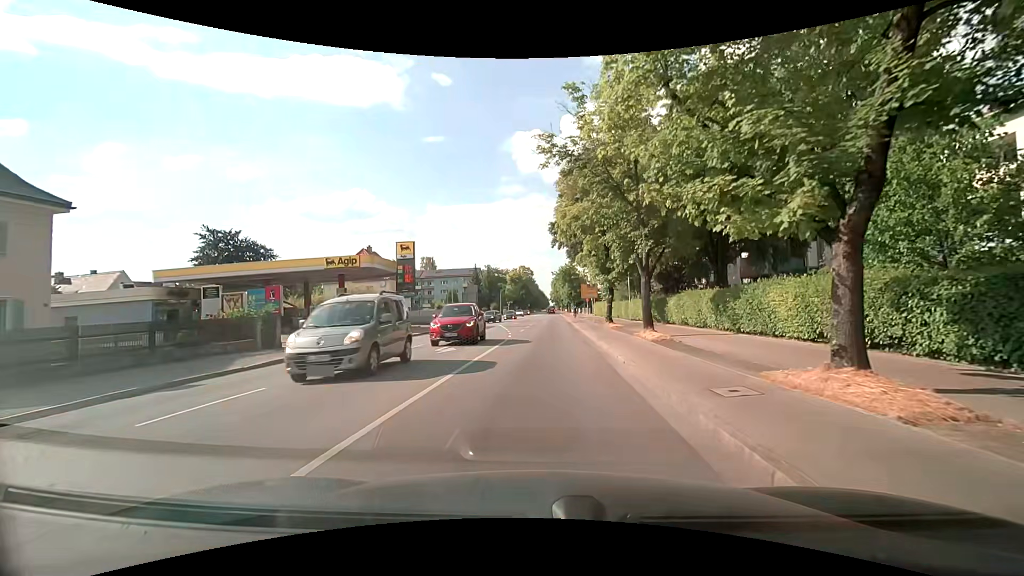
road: secondary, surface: asphalt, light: Day
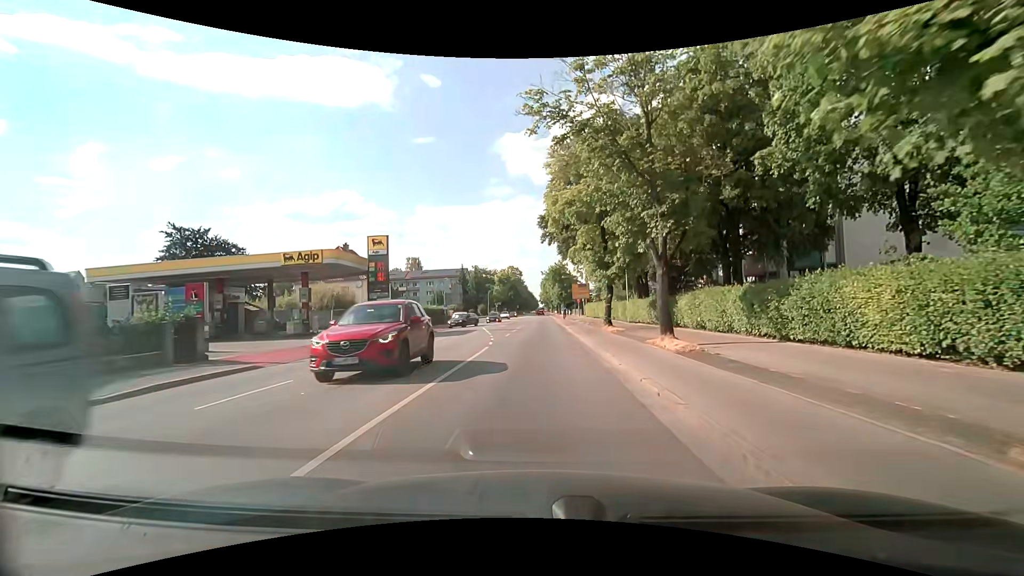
(+0.1, +4.6) m; +1°
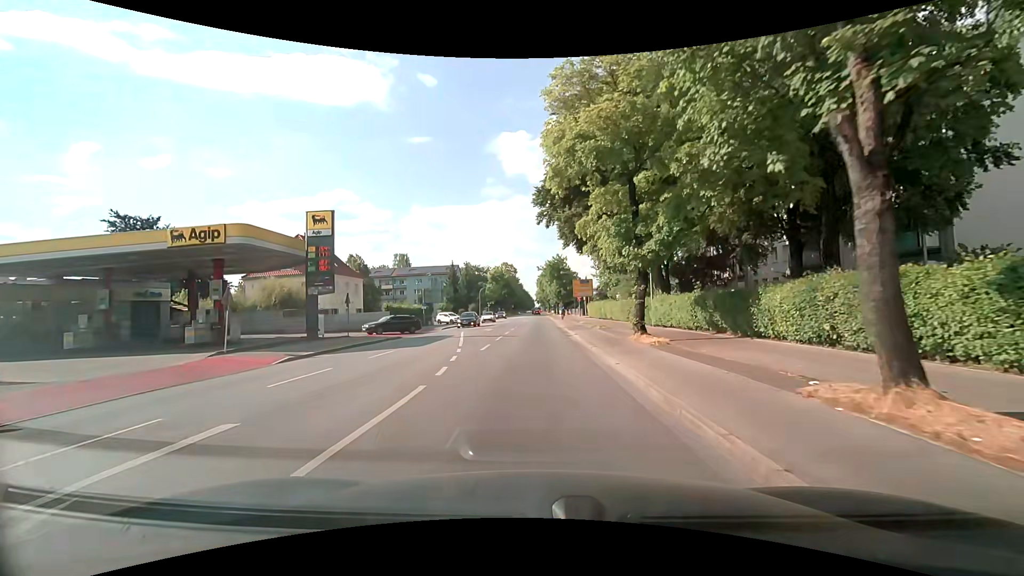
(+0.1, +10.0) m; 0°
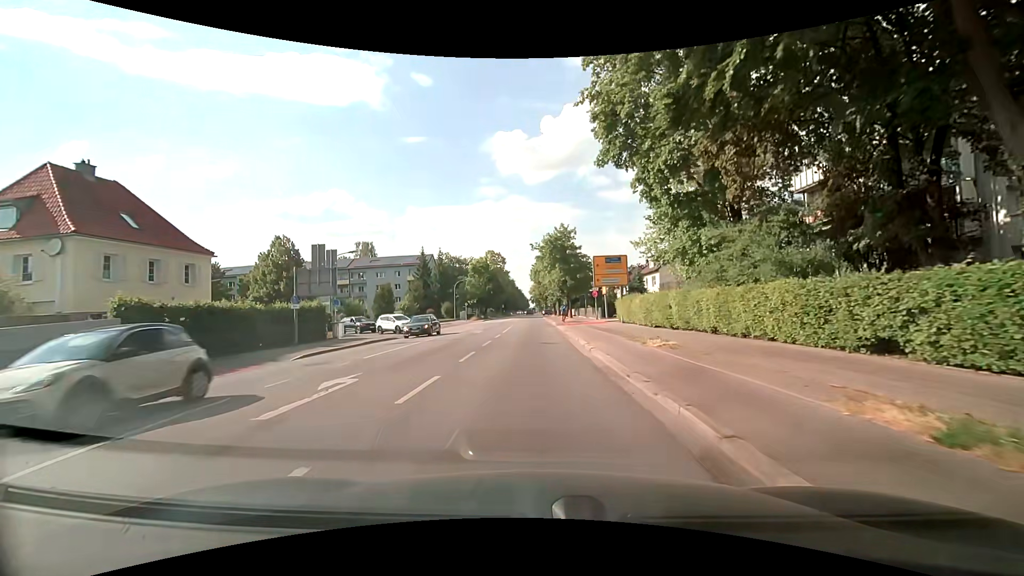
(+0.2, +28.3) m; +1°
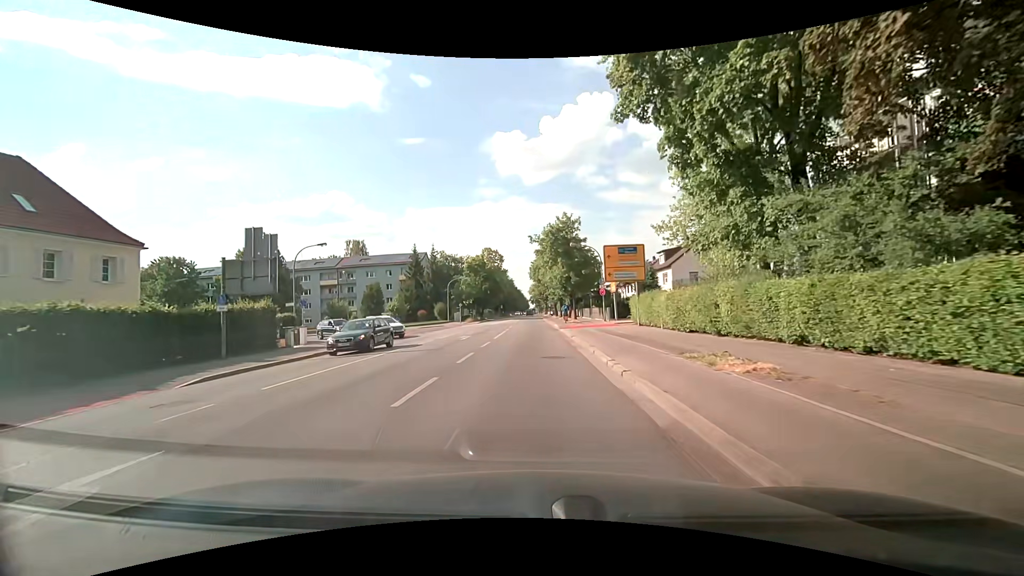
(0.0, +6.2) m; 0°
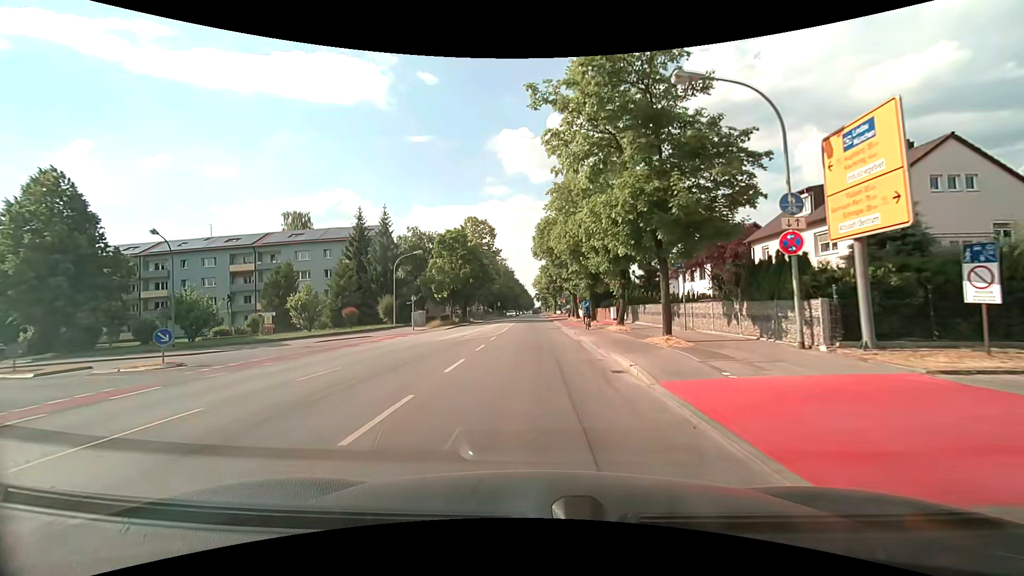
(-0.1, +32.4) m; -1°
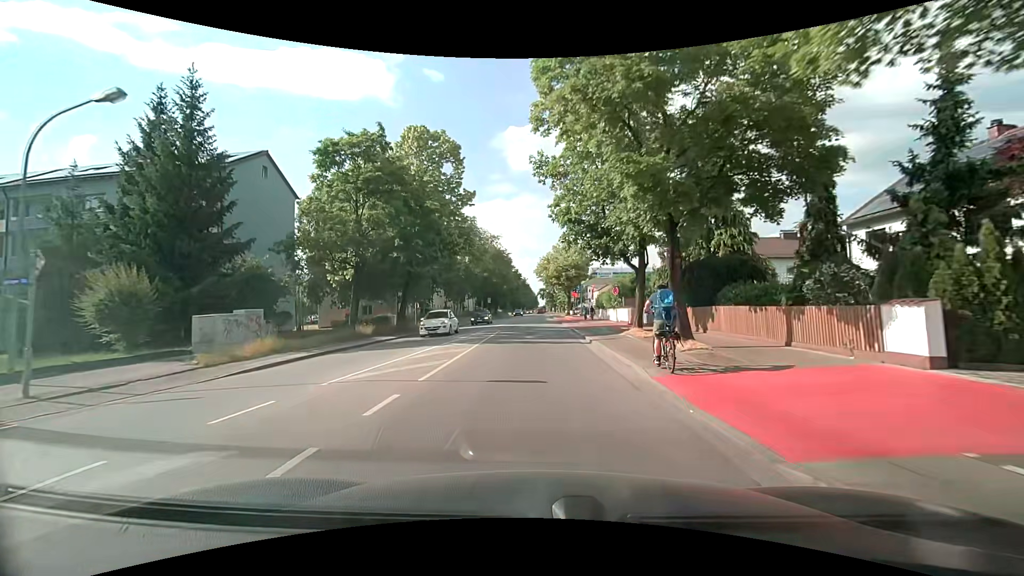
(0.0, +34.3) m; 0°
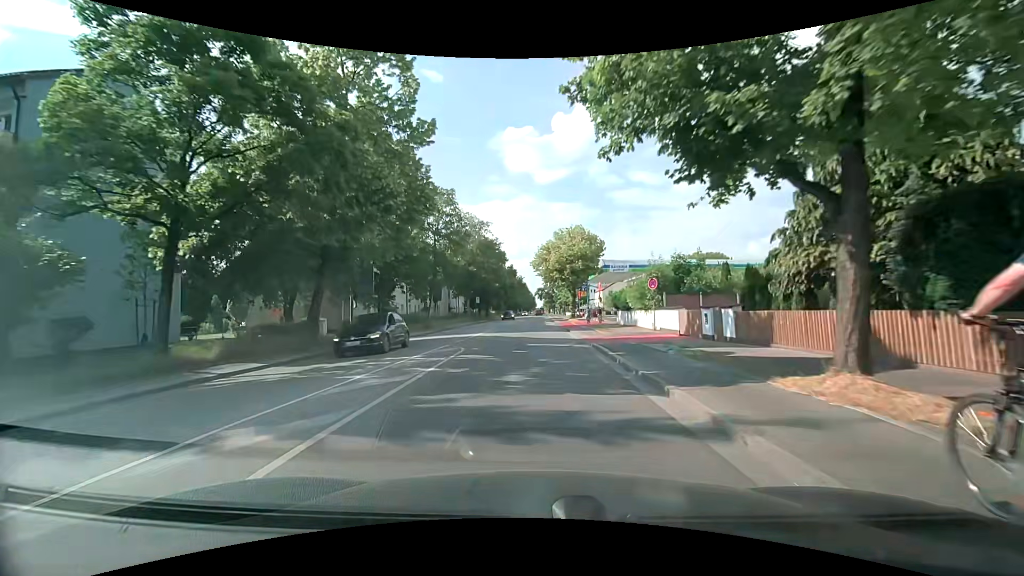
(+0.1, +14.2) m; 0°
(0, +10) (0, +20) (0, +30) (0, +40) (0, +50) (0, +60) (0, +70) (0, +80) (+1, +90) (+1, +100) m
